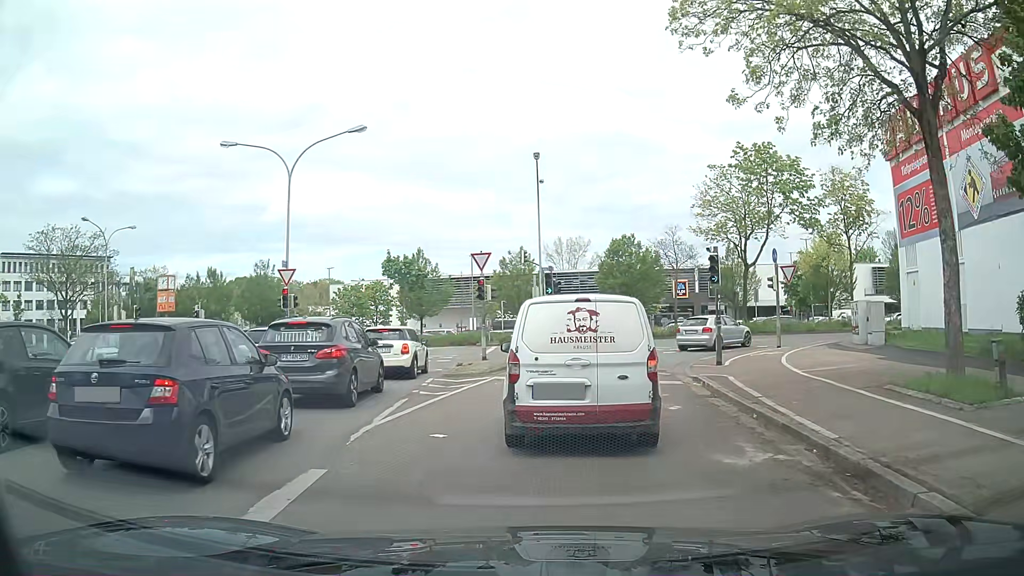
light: Day
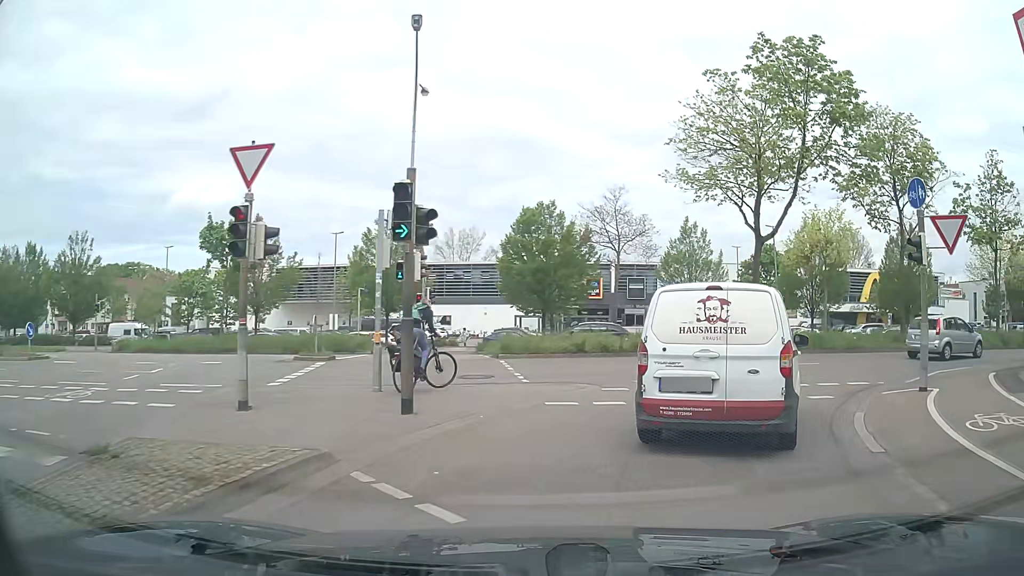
(+0.6, +16.1) m; +10°
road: secondary_link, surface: asphalt
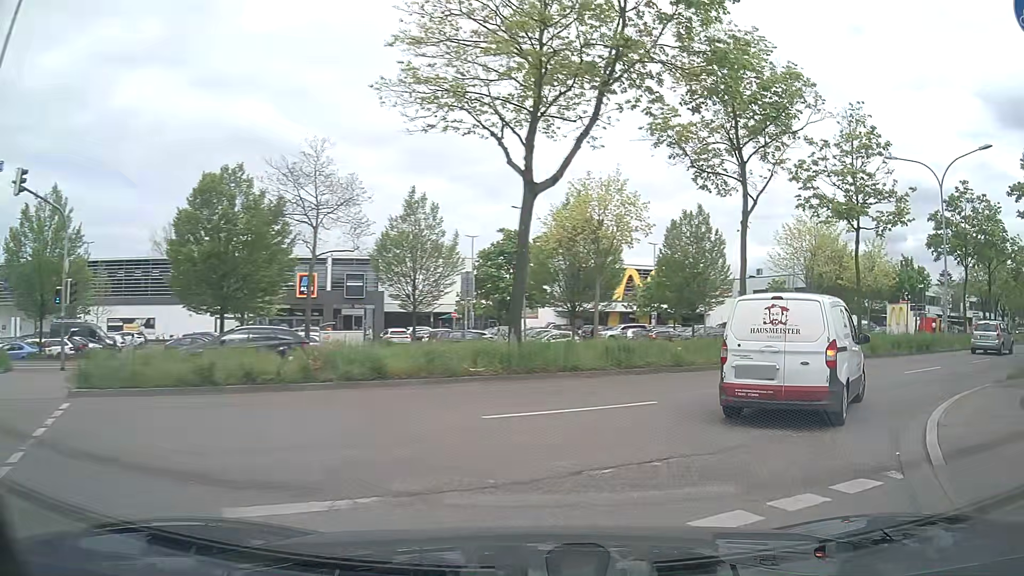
(+1.6, +9.4) m; +22°
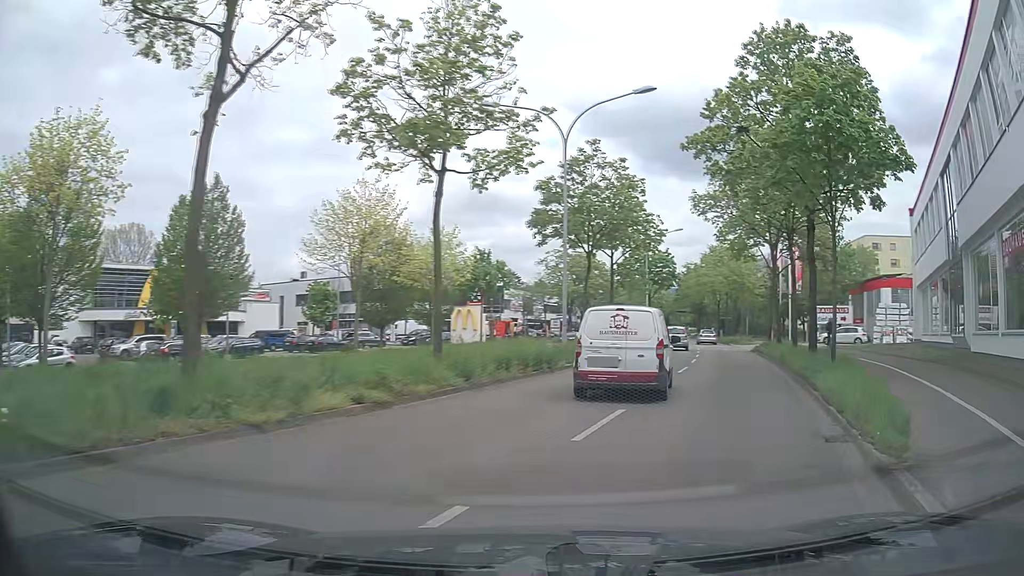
(+3.5, +10.0) m; +39°
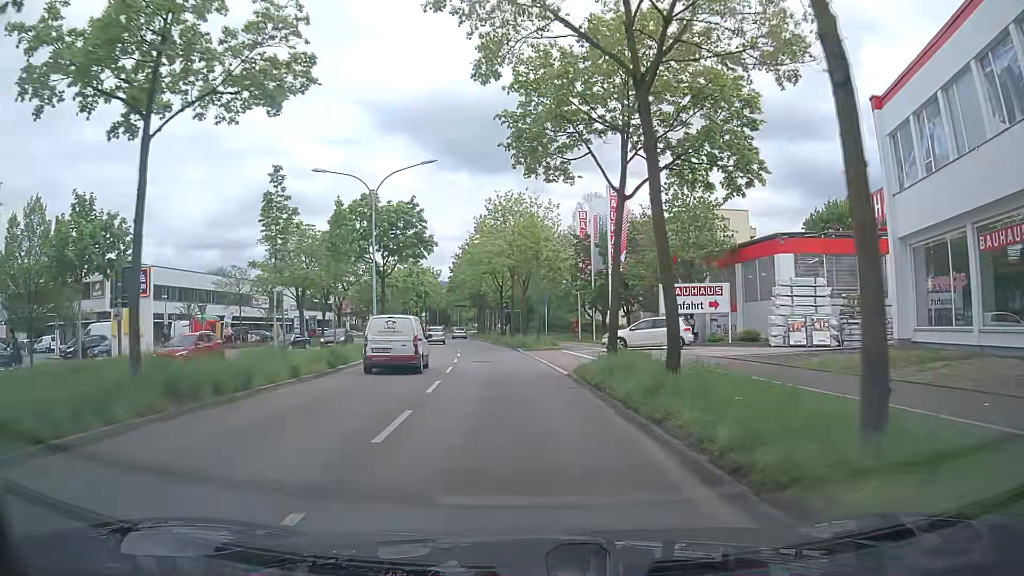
(+6.7, +23.7) m; +17°
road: primary
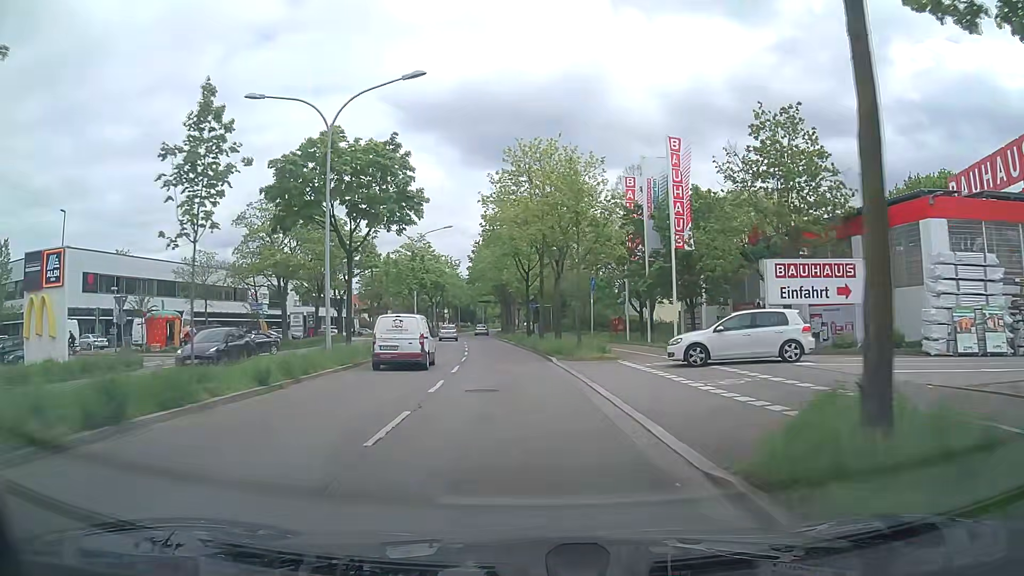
(0.0, +12.7) m; -2°
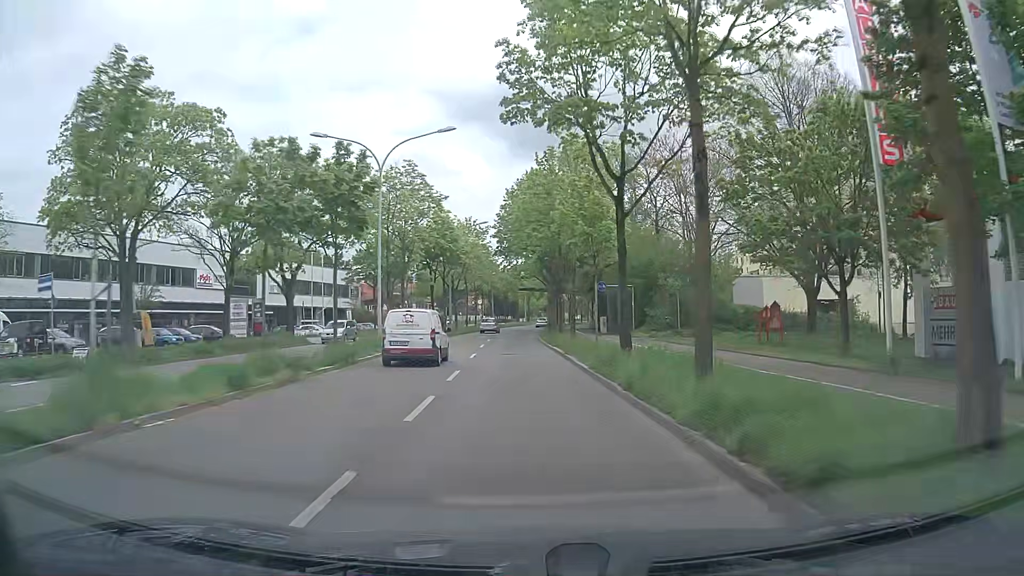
(-1.3, +29.1) m; -4°
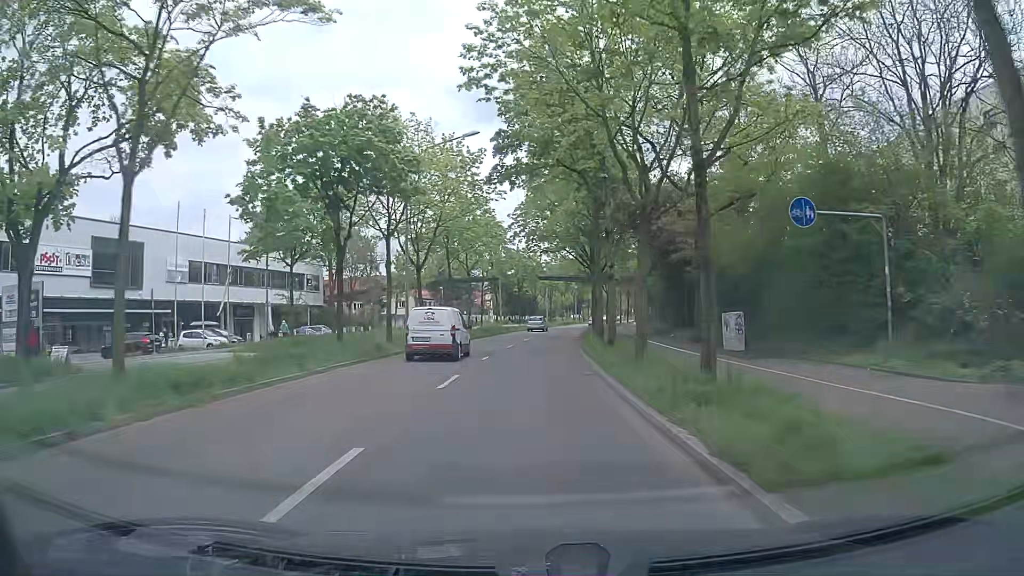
(-0.4, +29.3) m; -1°
(0, +10) (0, +20) (0, +30) (+1, +40) (+2, +50) (+3, +60) (+4, +70) (+6, +80) (+7, +90) (+9, +99) m
